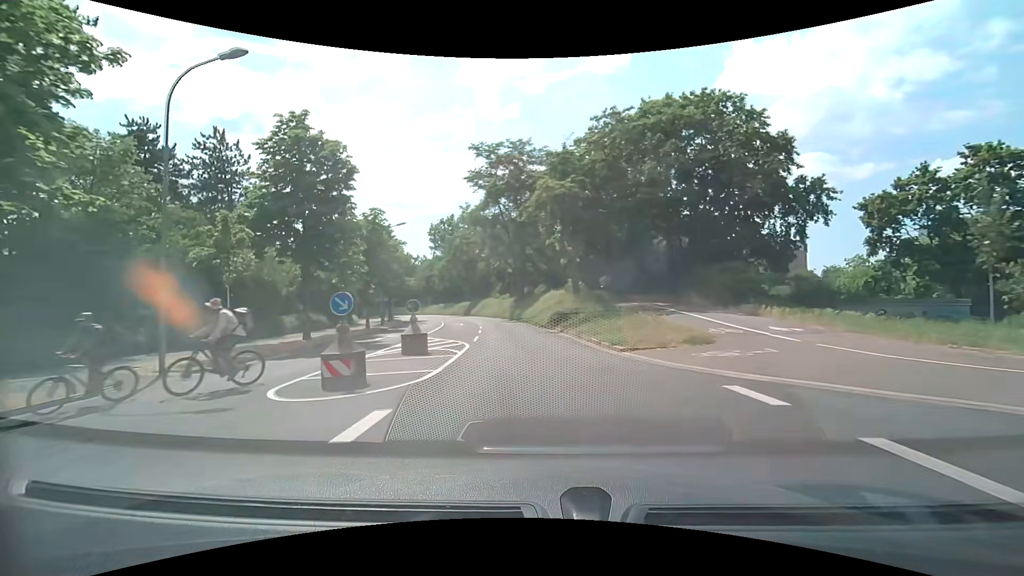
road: tertiary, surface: asphalt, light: Day
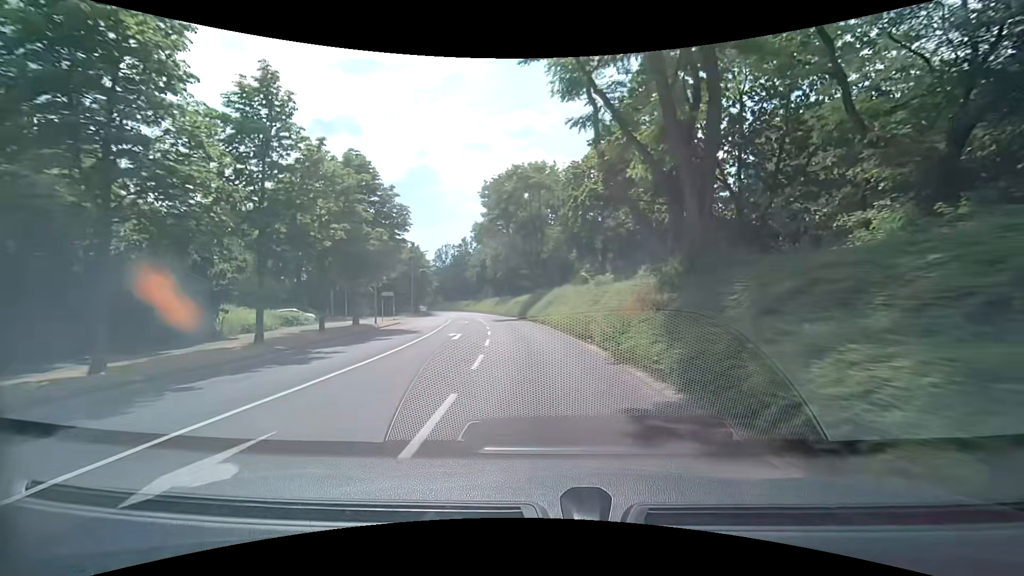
(-3.7, +39.4) m; -9°
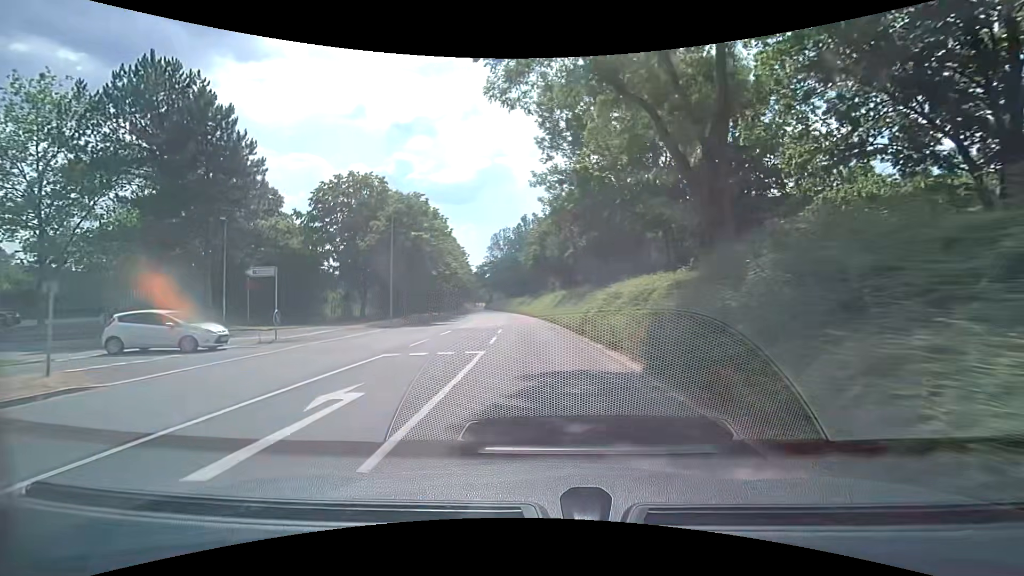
(-2.5, +36.4) m; -8°
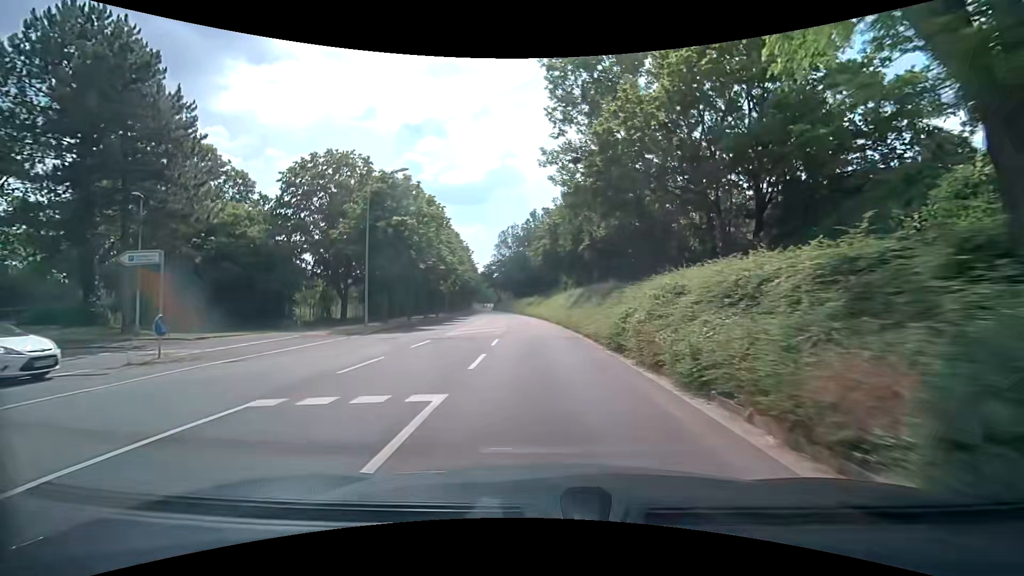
(0.0, +7.0) m; -1°
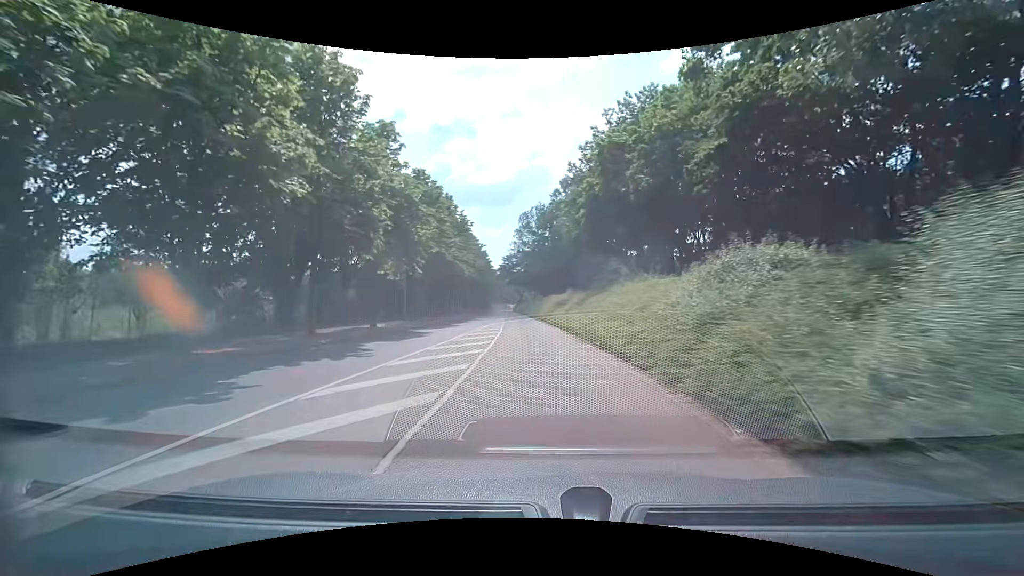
(-0.7, +28.5) m; -3°
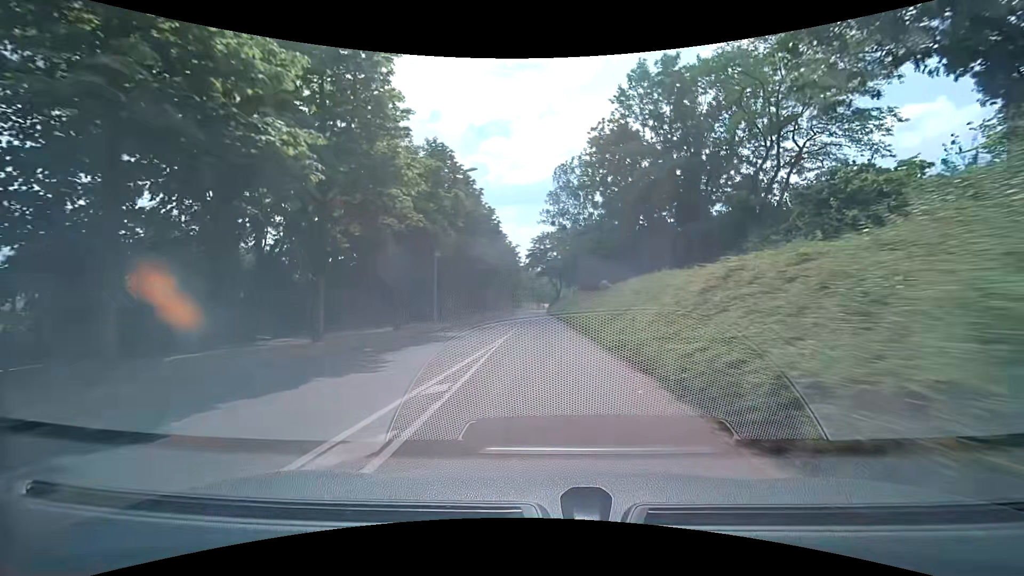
(-1.4, +36.6) m; -4°
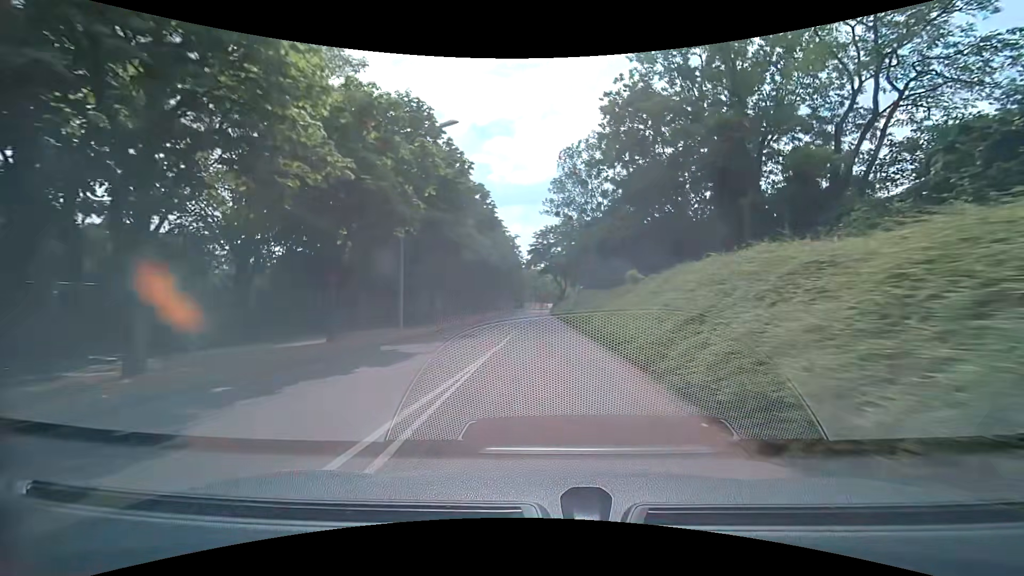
(0.0, +7.4) m; 0°
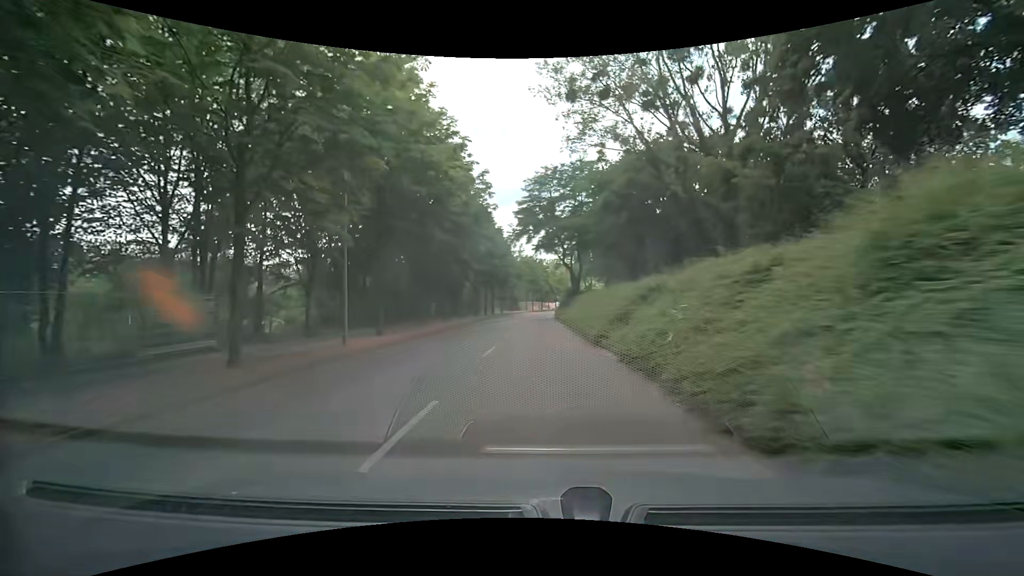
(+0.2, +37.5) m; 0°
(0, +10) (0, +20) (0, +30) (0, +40) (0, +50) (0, +60) (0, +70) (+1, +80) (+2, +90) (+4, +100) m
